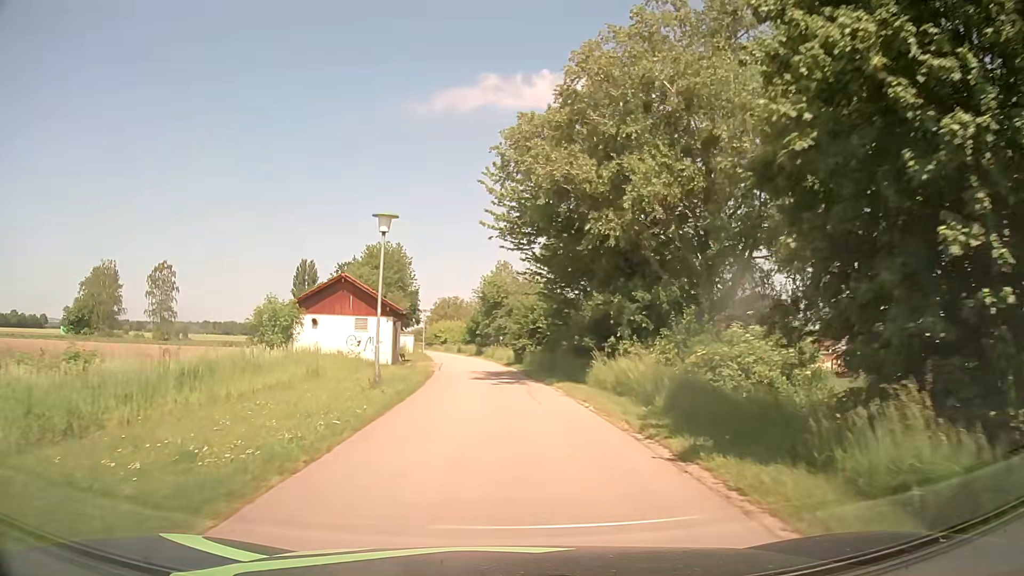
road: residential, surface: asphalt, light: Day
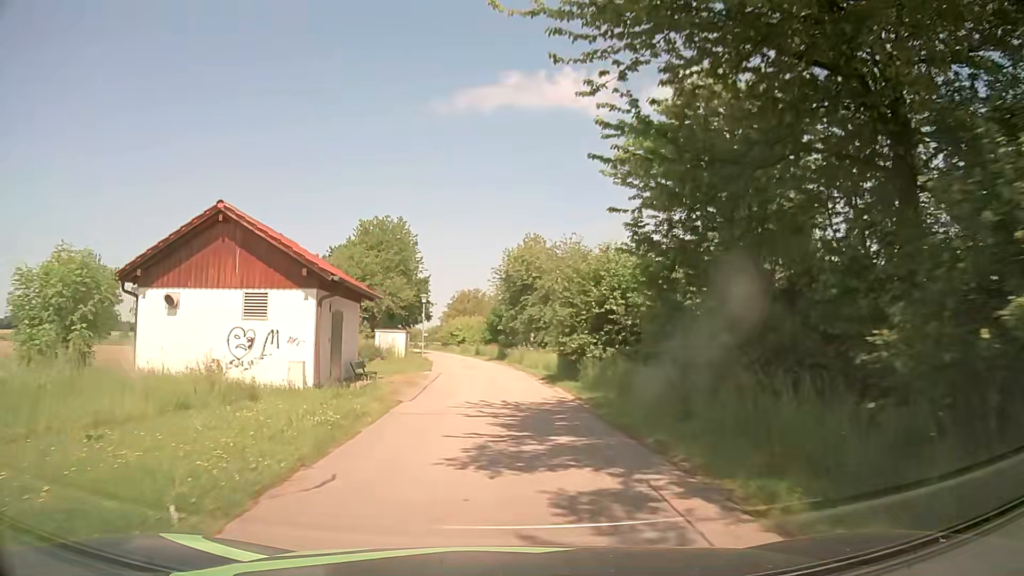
(-0.4, +18.4) m; -3°
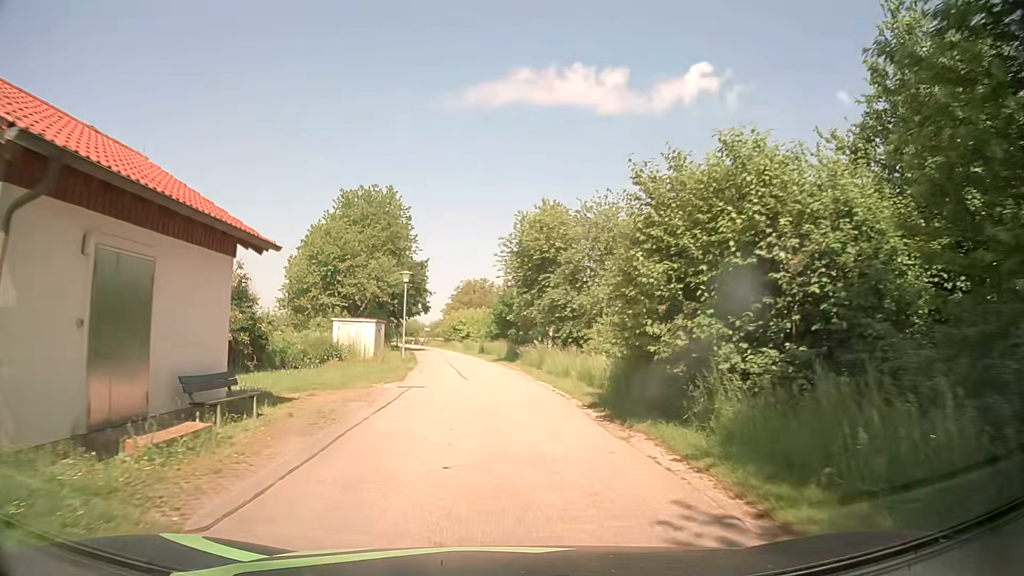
(-0.1, +12.1) m; -1°
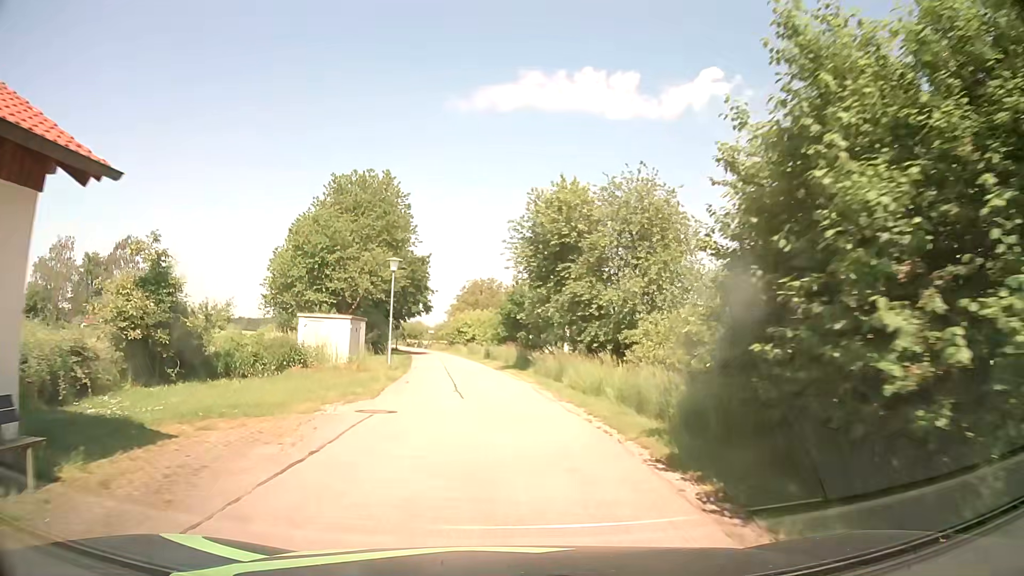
(0.0, +6.0) m; 0°
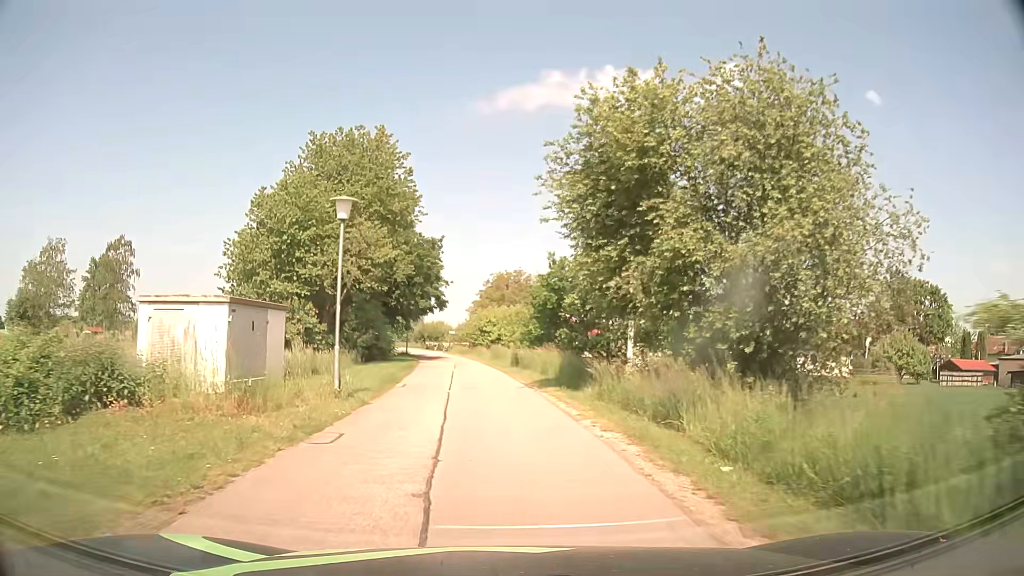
(-0.2, +11.9) m; -2°
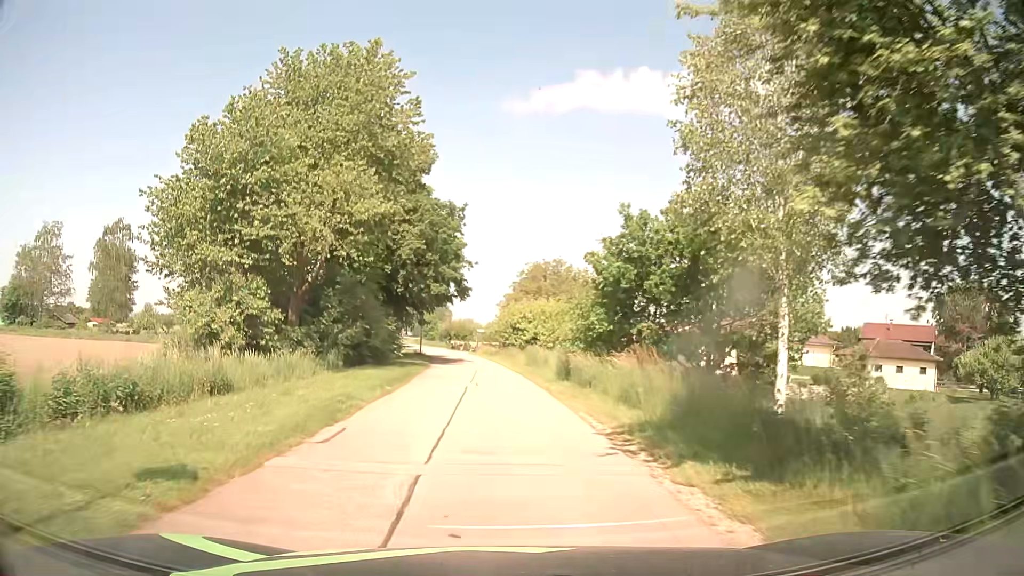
(-0.3, +12.0) m; -3°
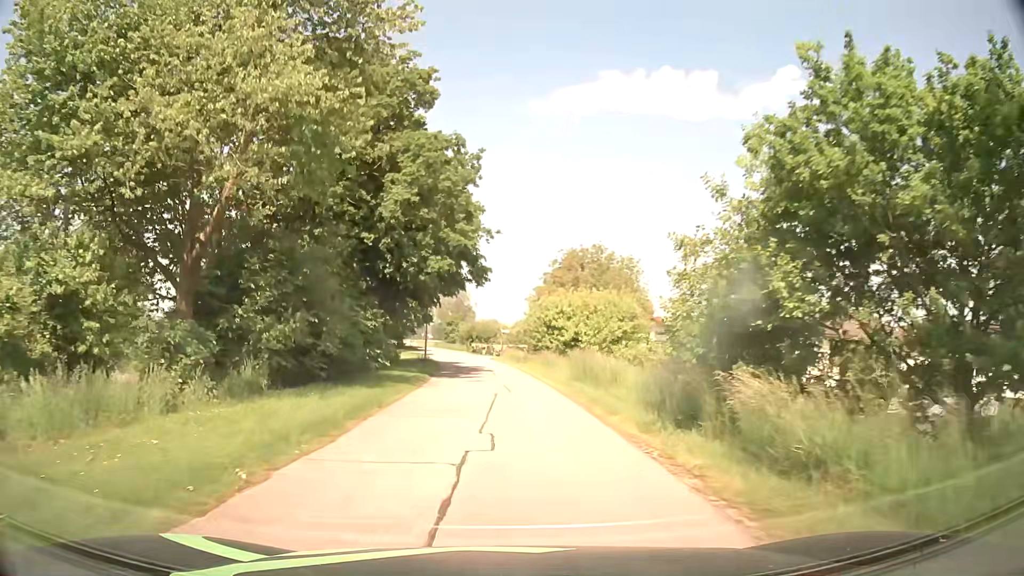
(-0.3, +12.2) m; -2°
